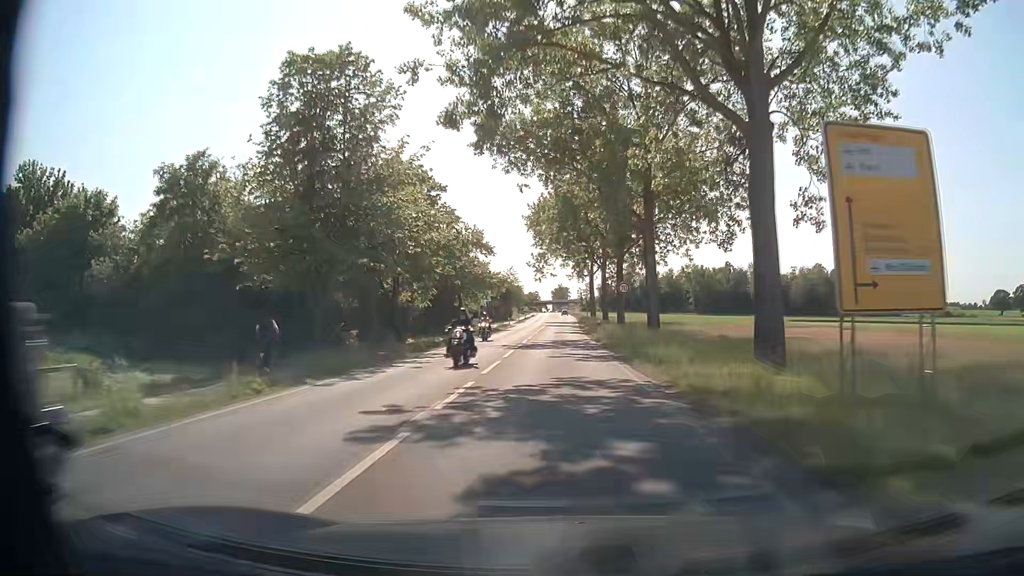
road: primary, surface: asphalt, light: Day
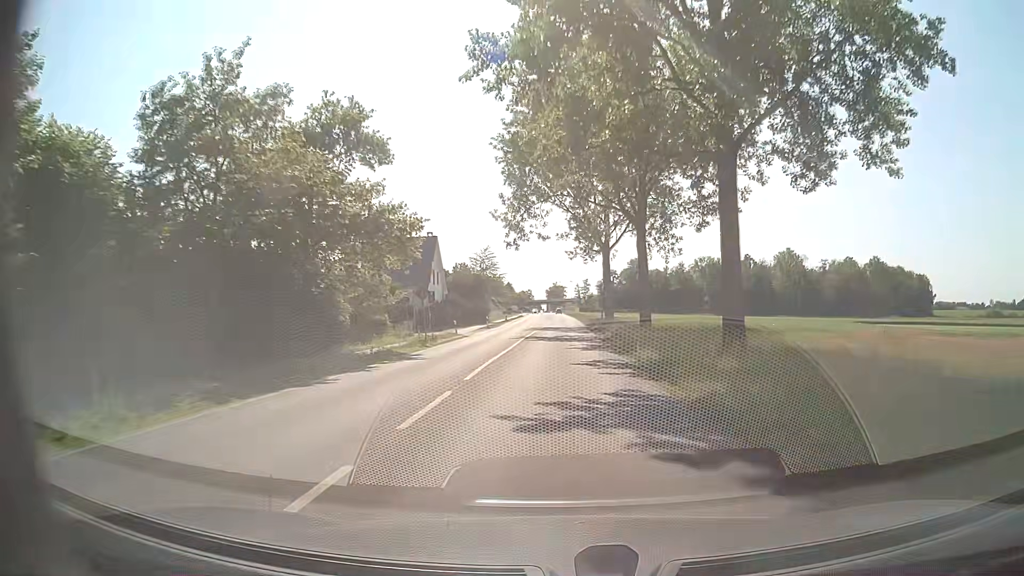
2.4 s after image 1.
(+0.1, +43.9) m; +1°
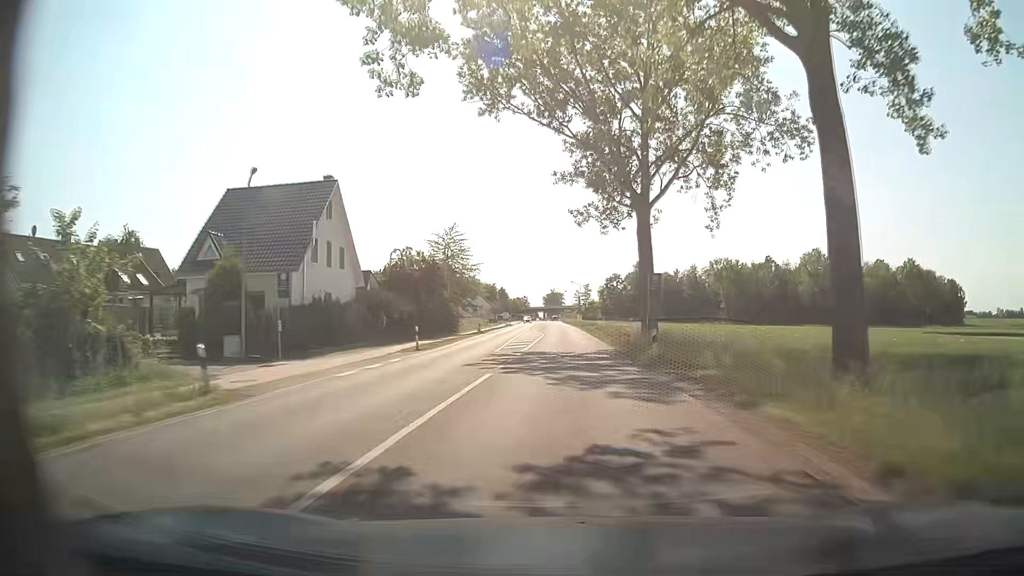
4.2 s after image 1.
(-0.1, +32.8) m; 0°
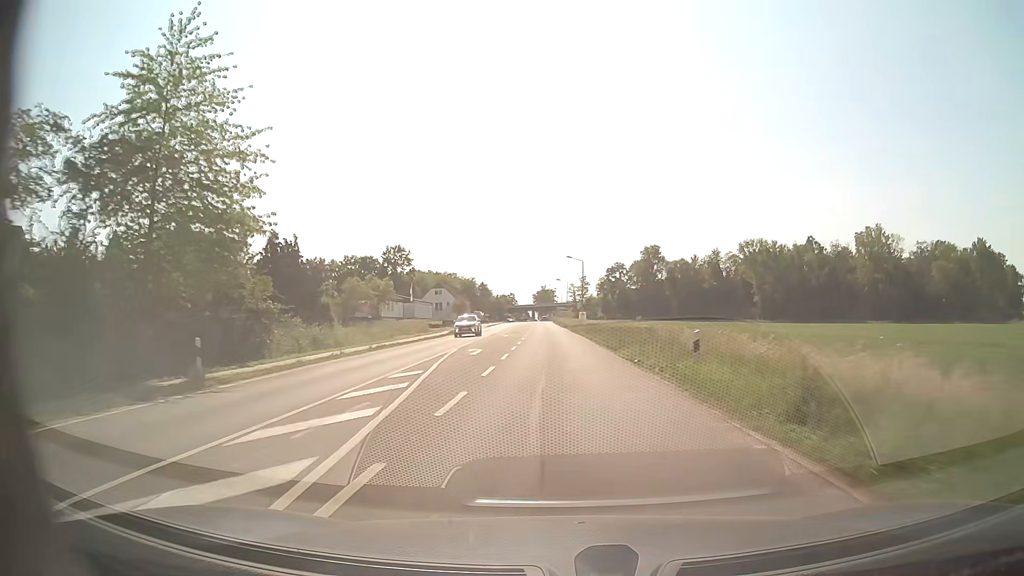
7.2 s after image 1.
(+0.7, +54.4) m; +1°
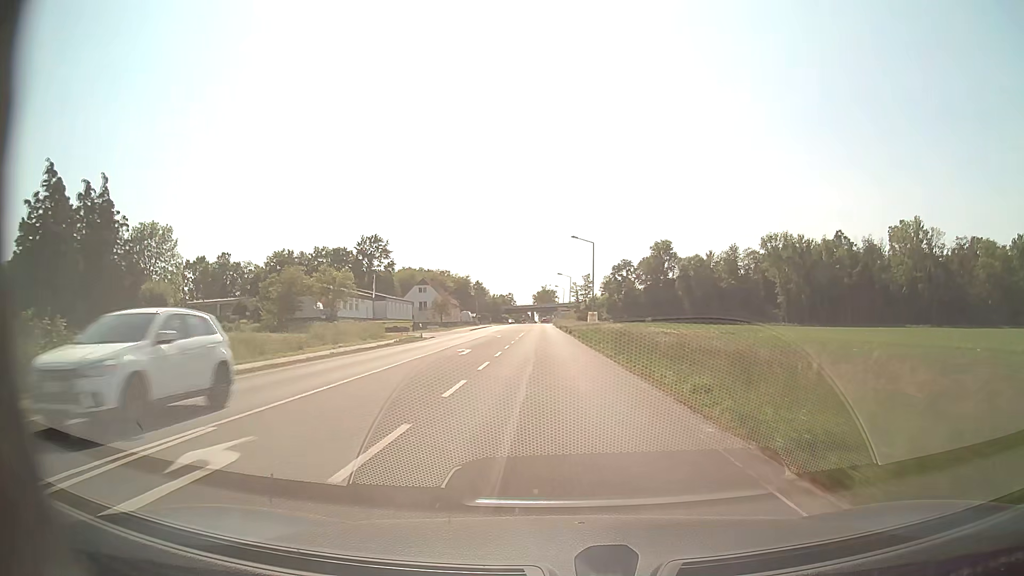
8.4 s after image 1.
(0.0, +21.8) m; 0°
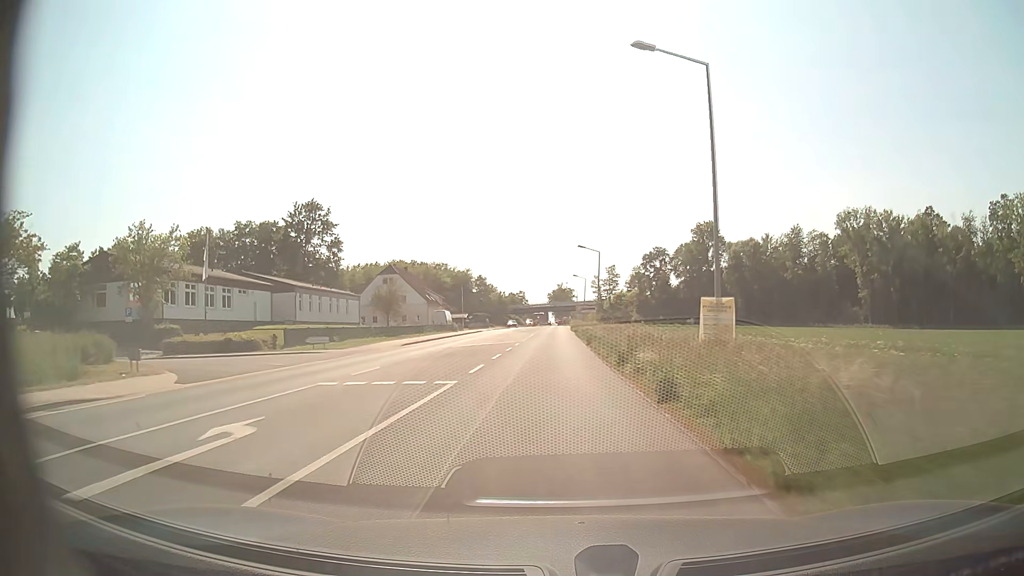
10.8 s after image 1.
(-0.3, +43.6) m; -1°
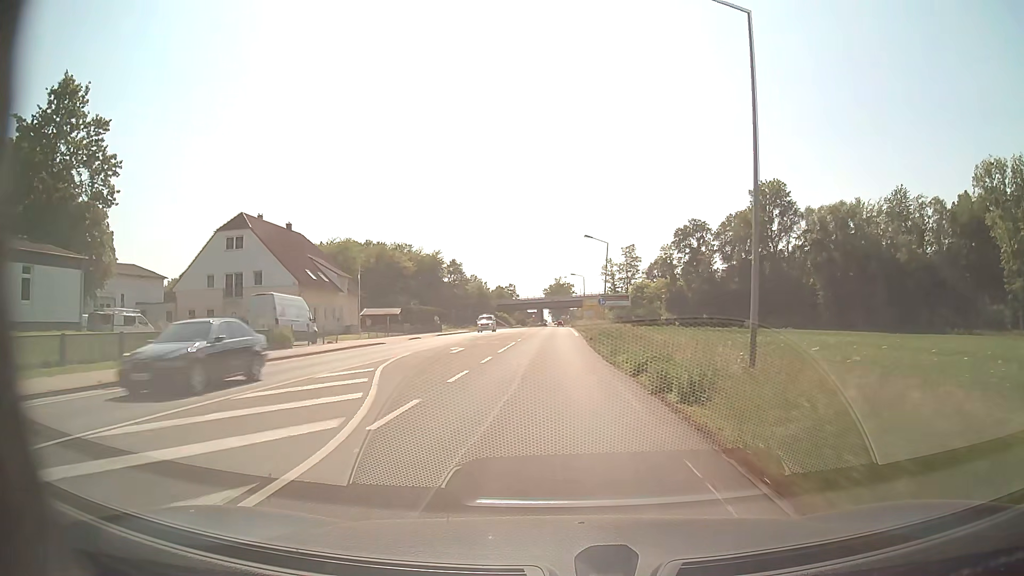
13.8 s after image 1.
(-0.1, +54.5) m; 0°
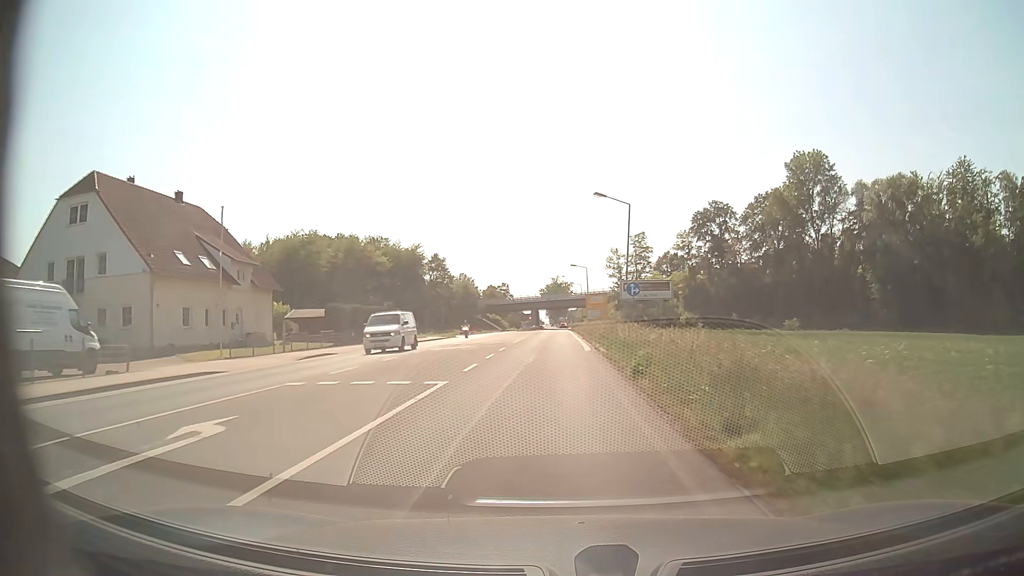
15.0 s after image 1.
(0.0, +21.8) m; 0°
(0, +10) (0, +20) (0, +30) (0, +40) (0, +50) (0, +60) (0, +70) (0, +80) (0, +90) (0, +100) m
